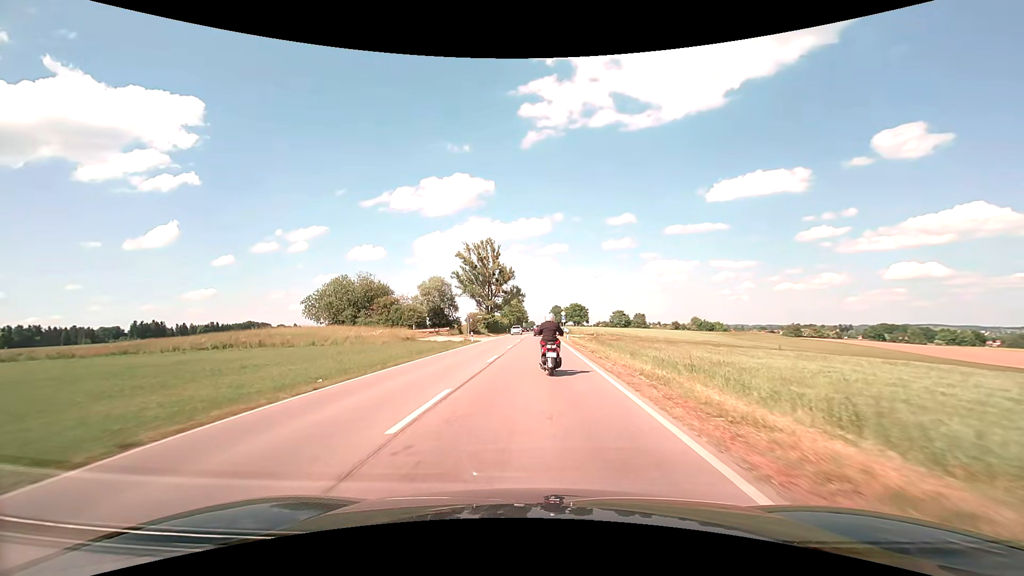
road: secondary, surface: asphalt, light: Day
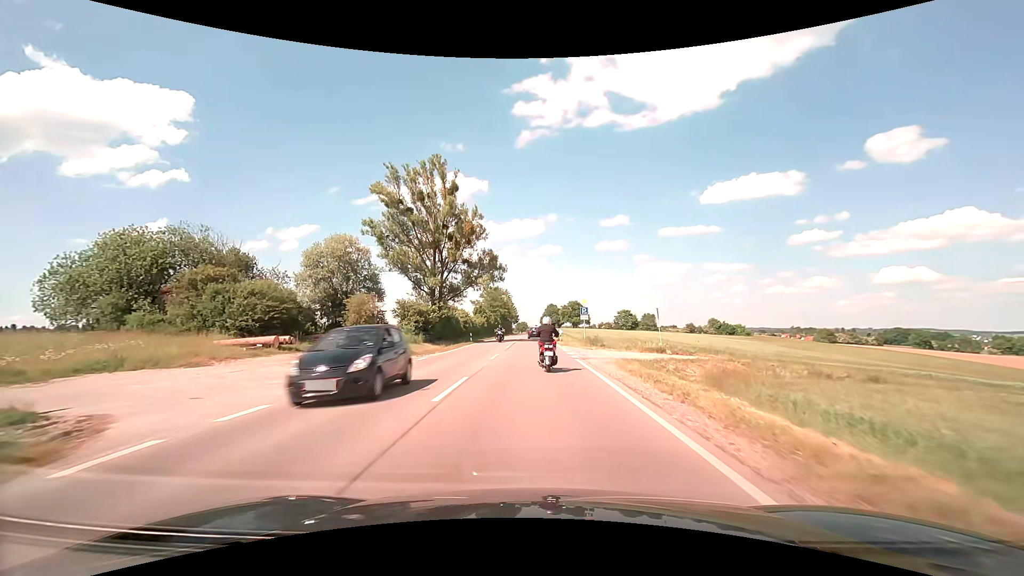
(+0.1, +45.6) m; +1°
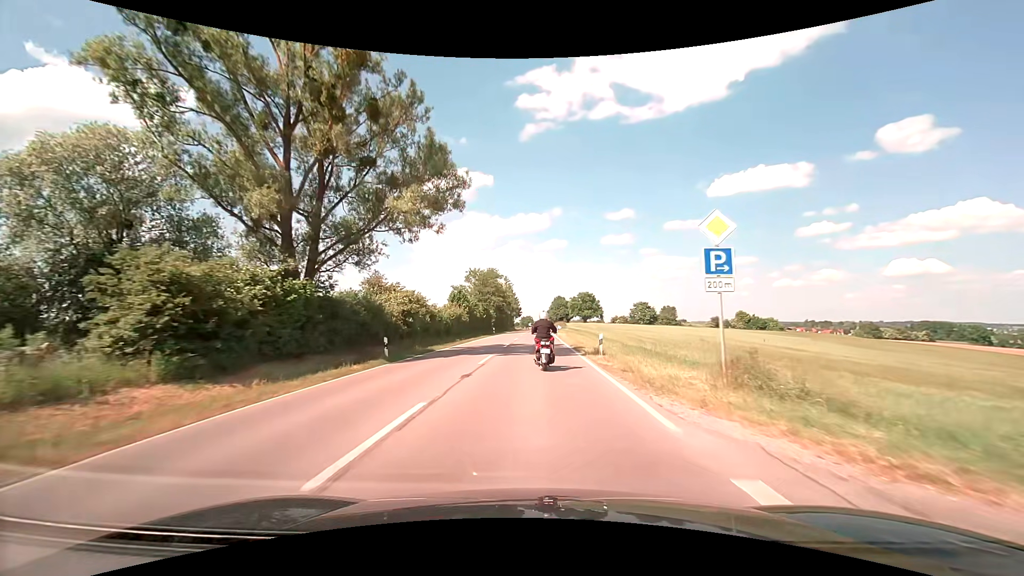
(+0.1, +28.9) m; -1°
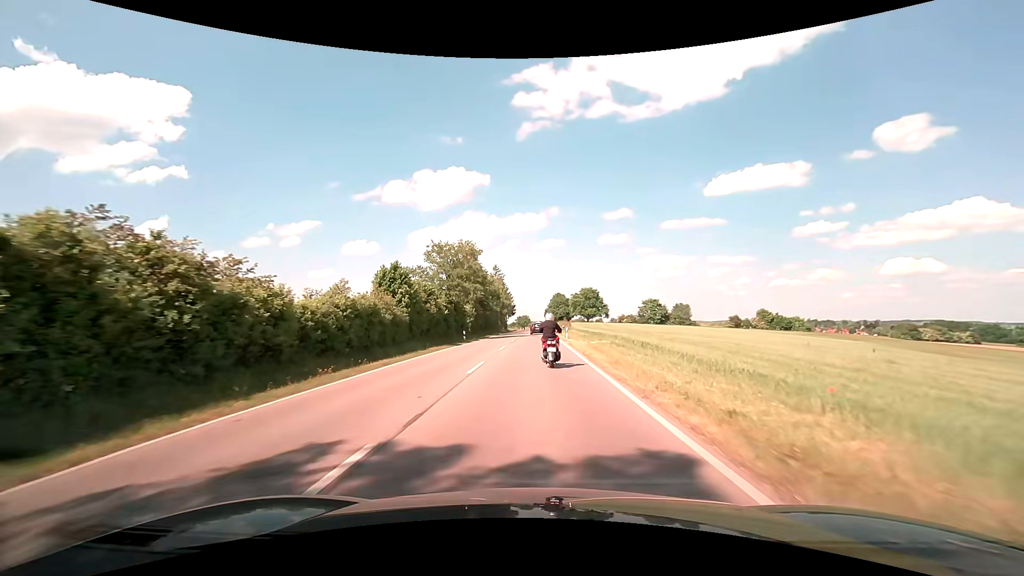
(0.0, +26.5) m; 0°
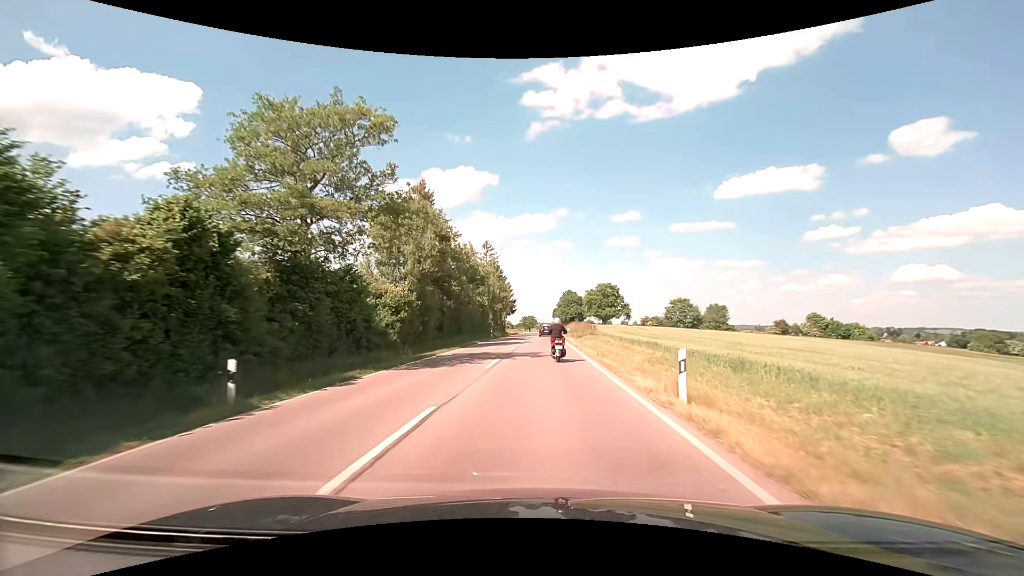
(0.0, +33.4) m; -1°
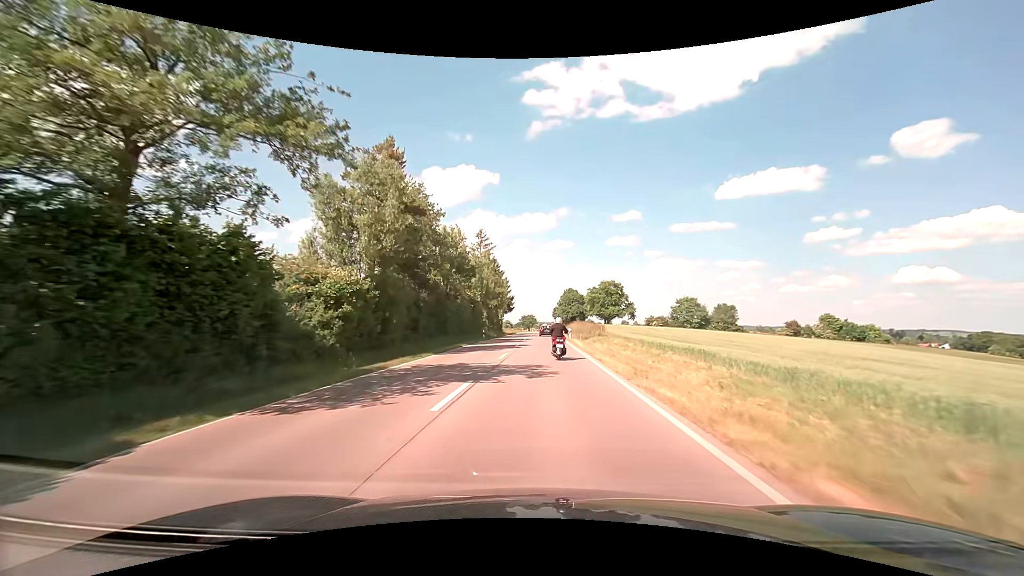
(0.0, +8.5) m; 0°
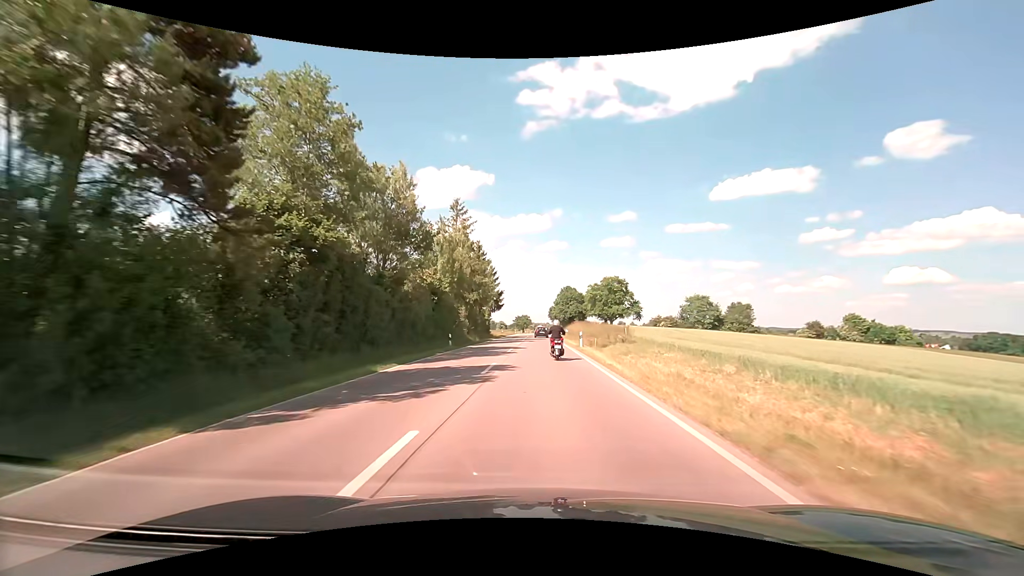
(+0.1, +17.5) m; +1°
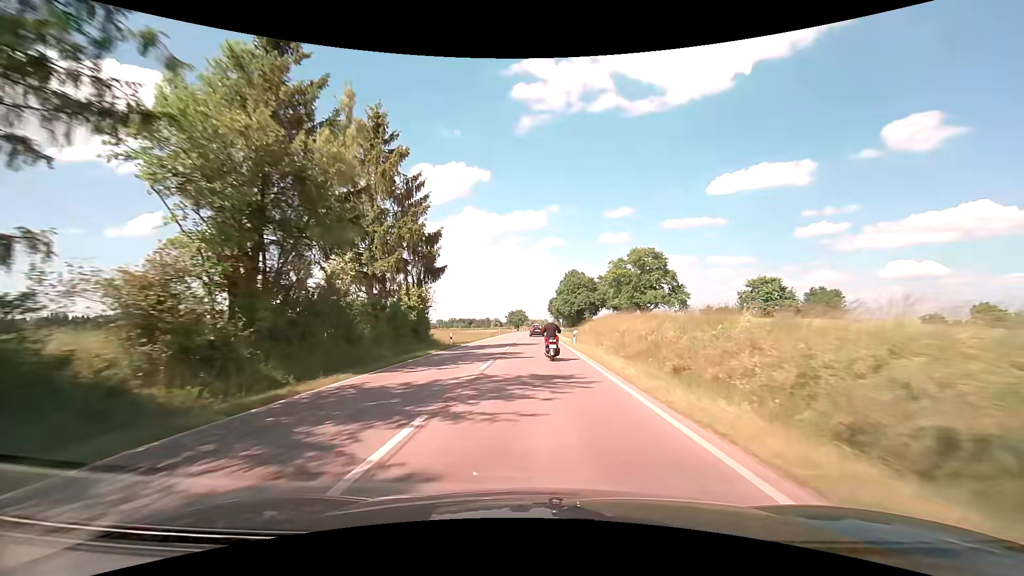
(+0.3, +47.7) m; +1°
(0, +10) (0, +20) (0, +30) (0, +40) (0, +50) (0, +60) (0, +70) (0, +80) (-1, +90) (-1, +100) m
